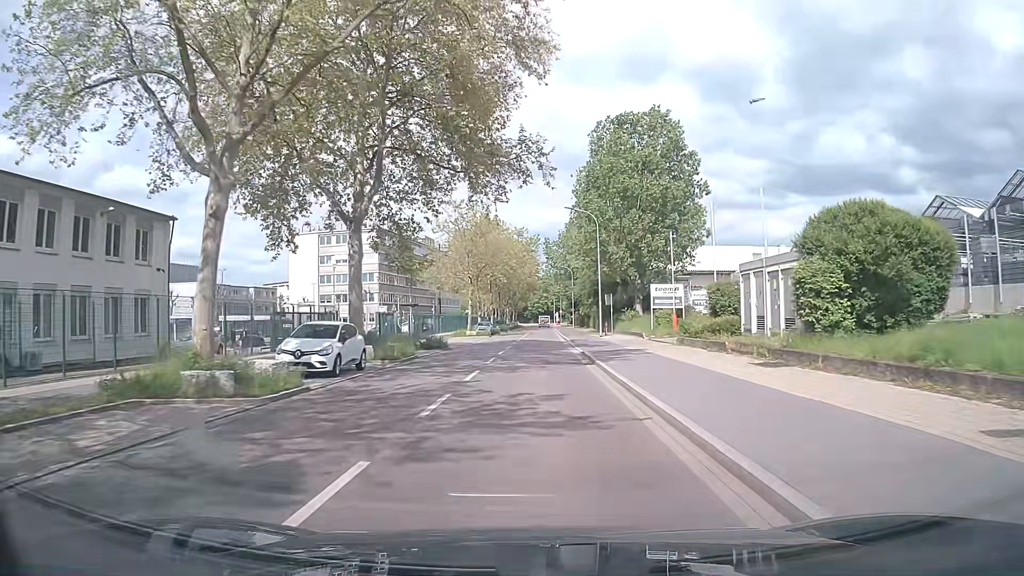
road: unclassified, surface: asphalt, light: Day
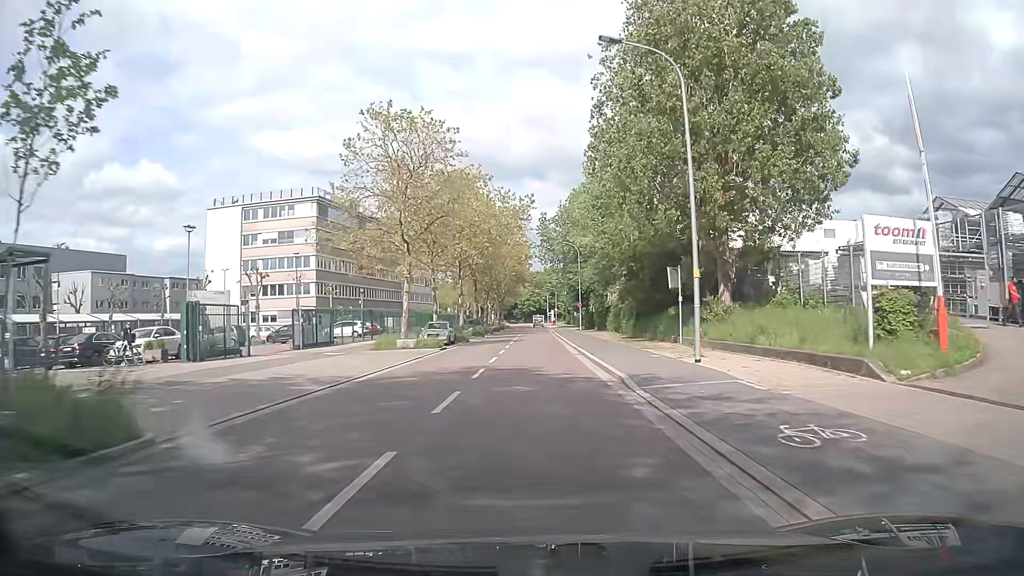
(+0.3, +29.6) m; +1°
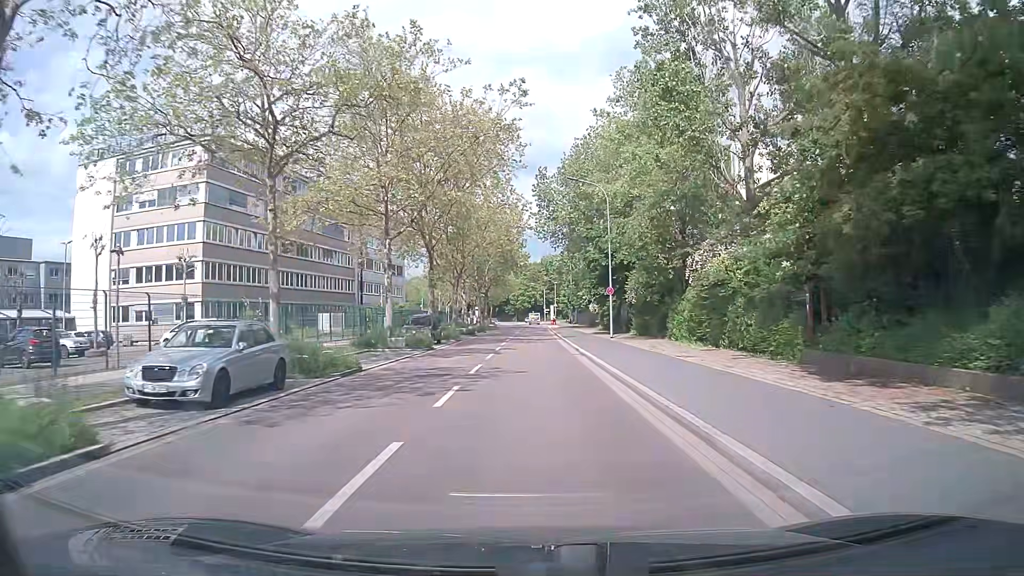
(0.0, +29.7) m; 0°
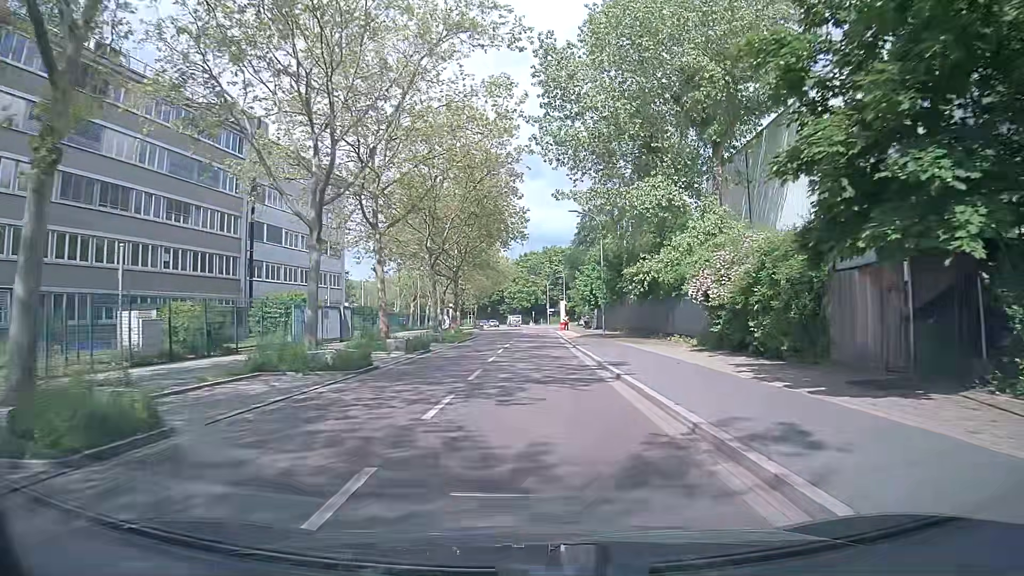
(-0.2, +37.3) m; 0°
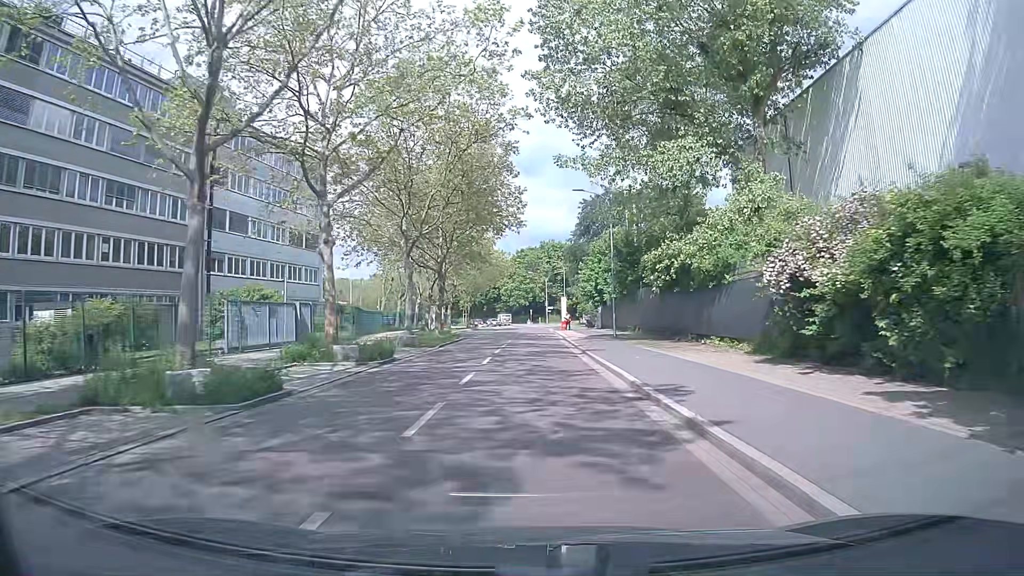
(0.0, +7.5) m; 0°
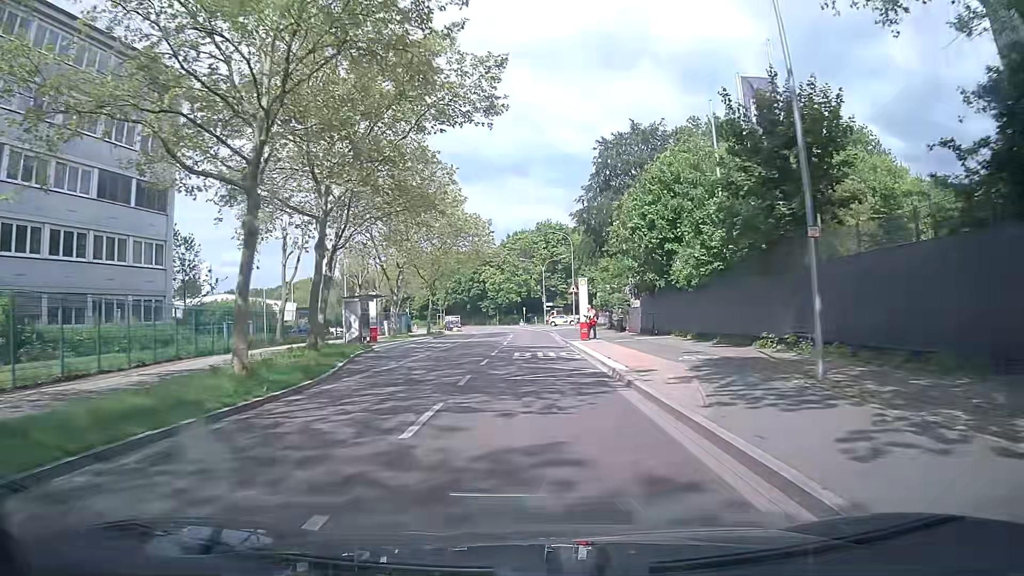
(+0.3, +30.1) m; +1°
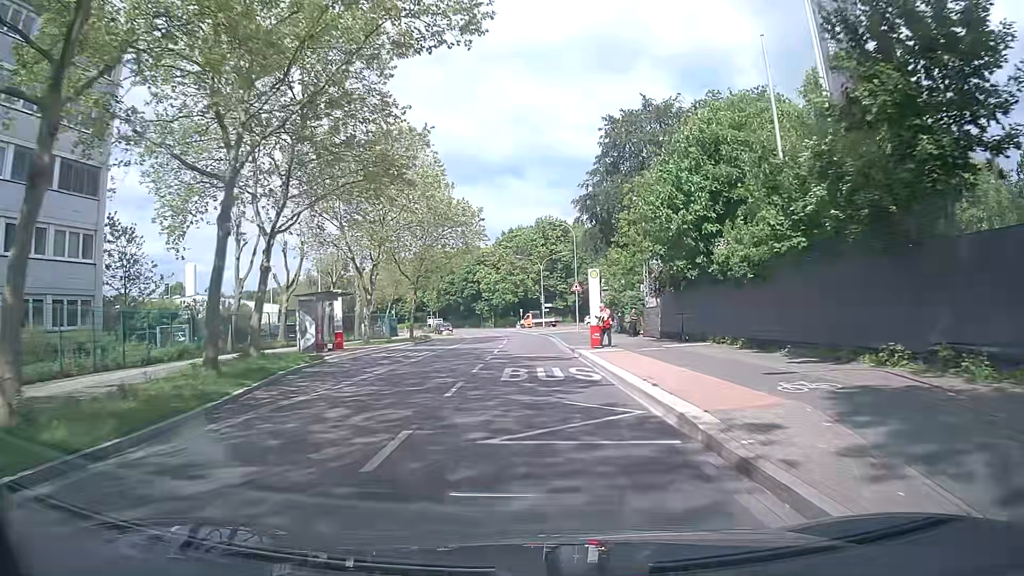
(0.0, +7.6) m; 0°
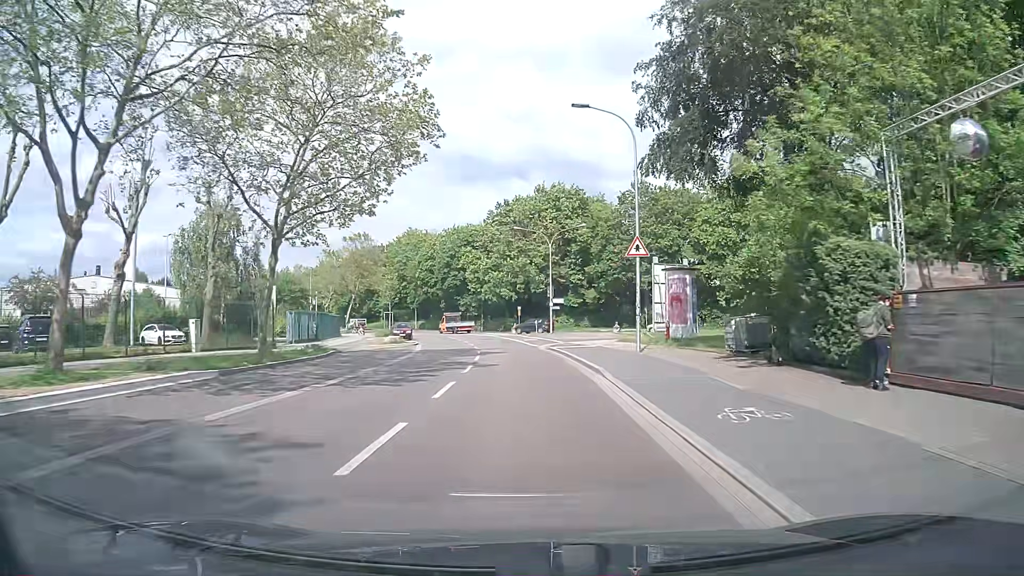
(+0.1, +30.2) m; 0°
